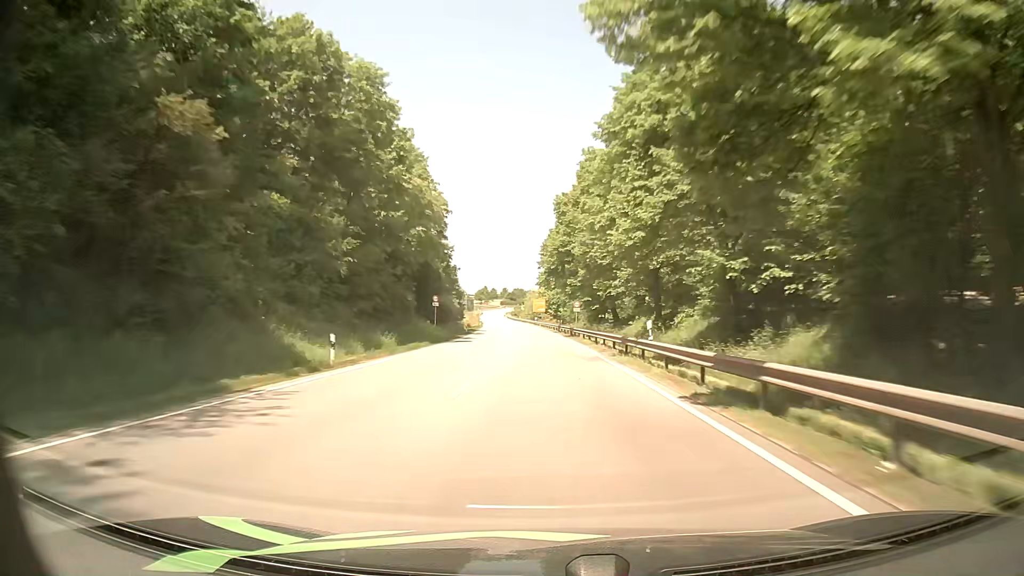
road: primary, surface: asphalt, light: Day
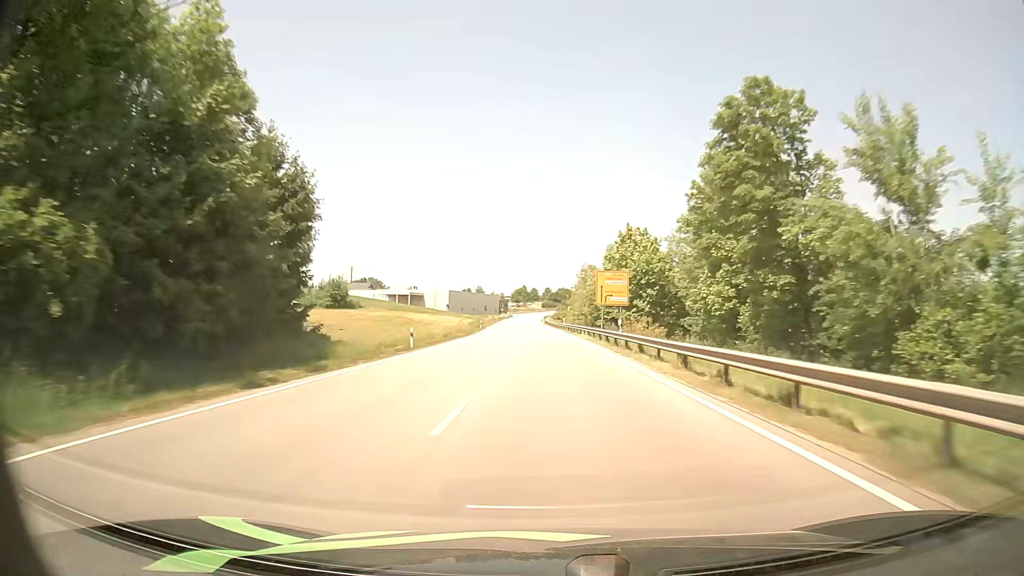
(-4.4, +87.9) m; -5°
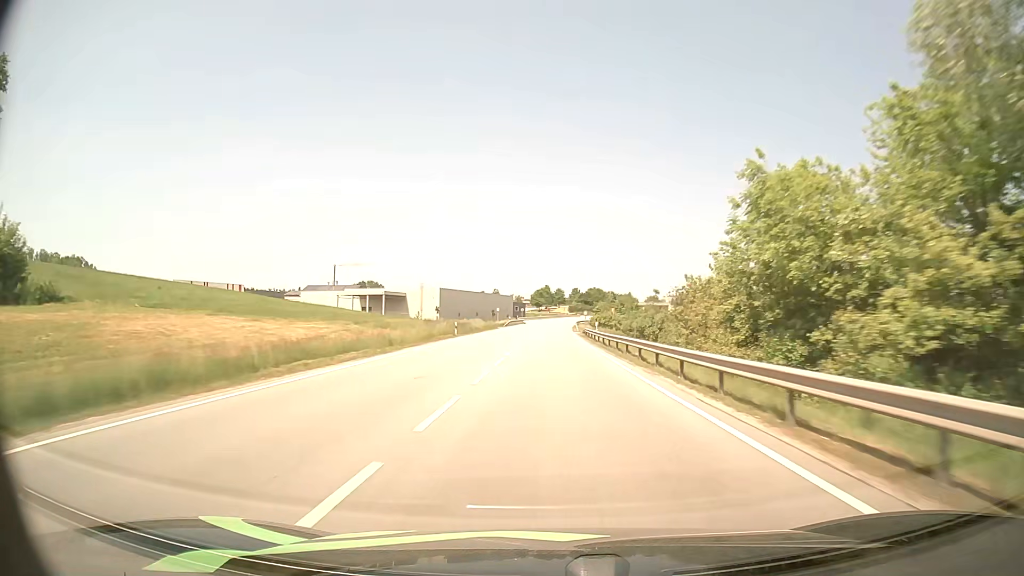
(-1.4, +84.2) m; -2°
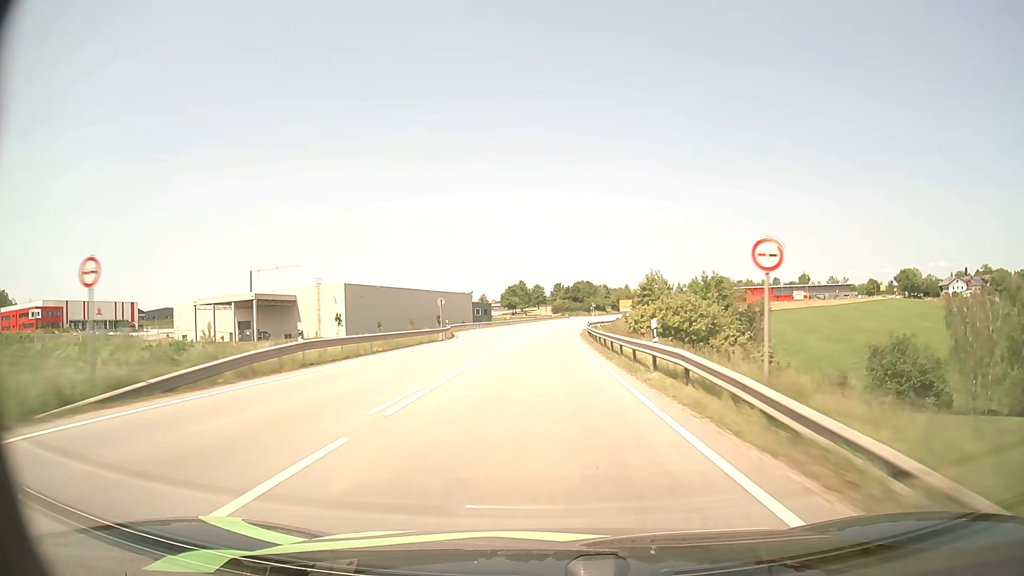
(+0.8, +82.7) m; +2°
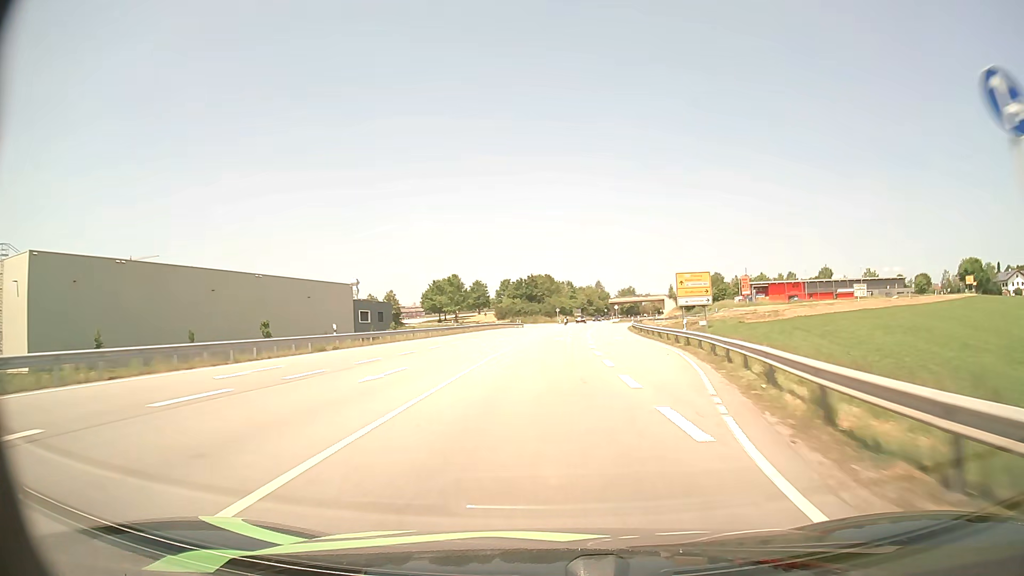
(+1.6, +80.5) m; +4°
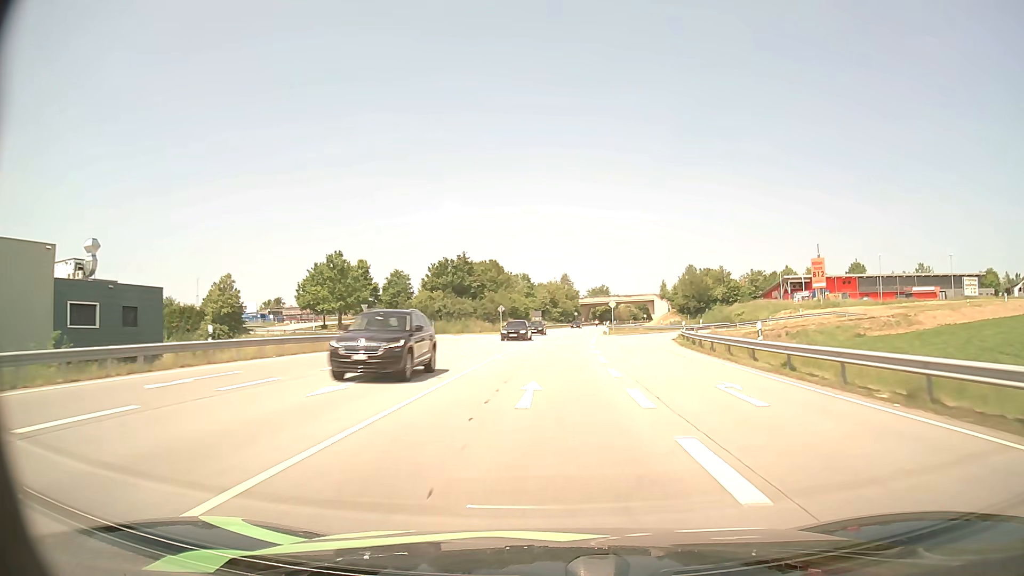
(+2.2, +62.0) m; +4°
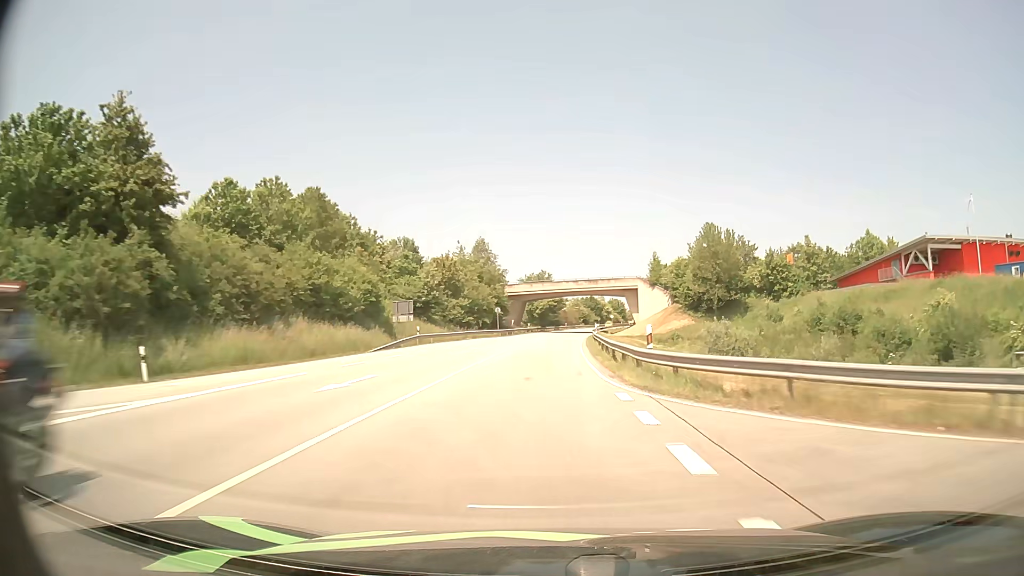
(+4.0, +76.3) m; +6°
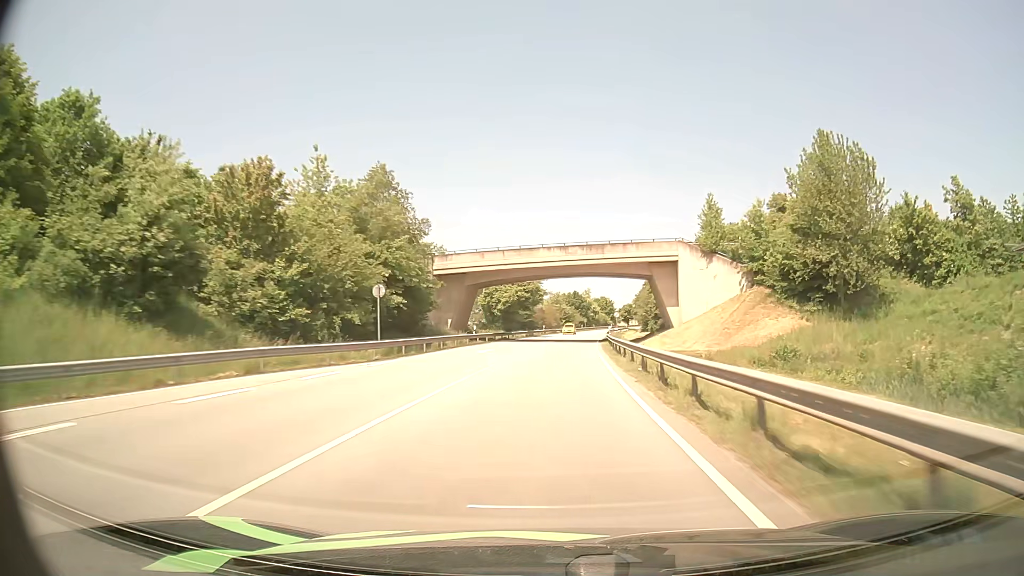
(+0.8, +46.4) m; +2°
(0, +10) (0, +20) (+1, +30) (+1, +40) (+2, +50) (+3, +60) (+3, +70) (+4, +80) (+5, +90) (+7, +100) m
